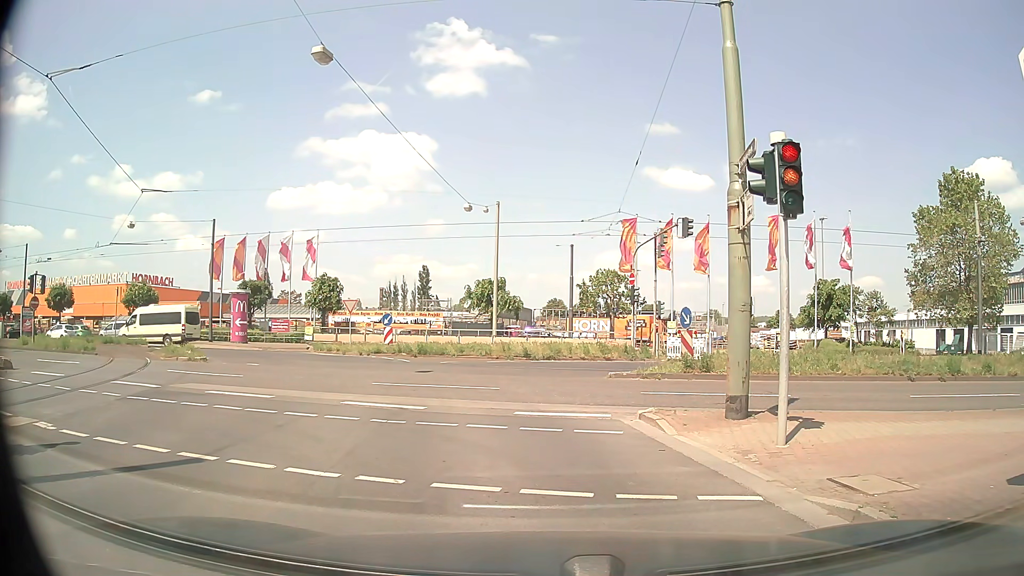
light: Day
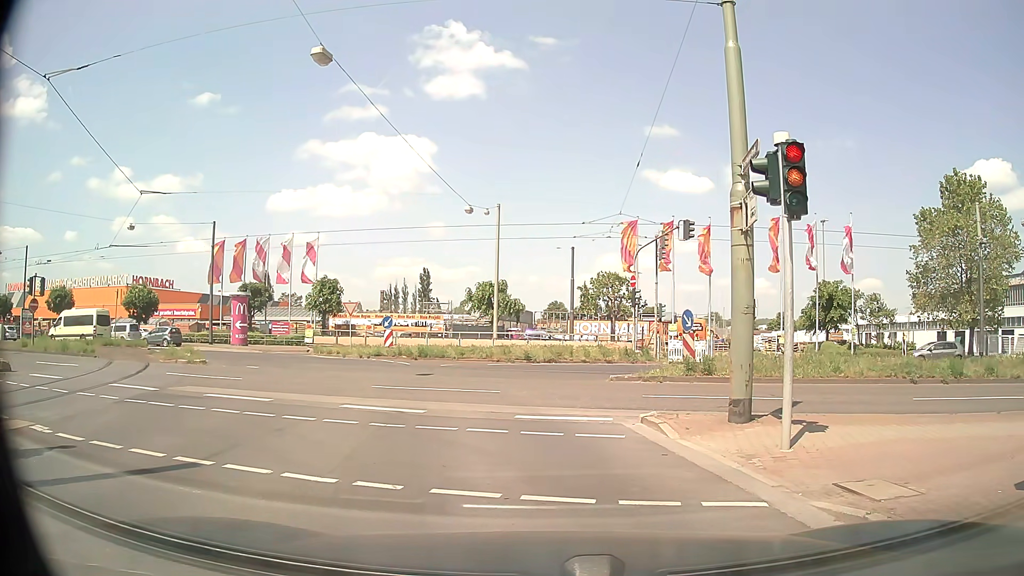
(0.0, +0.1) m; 0°
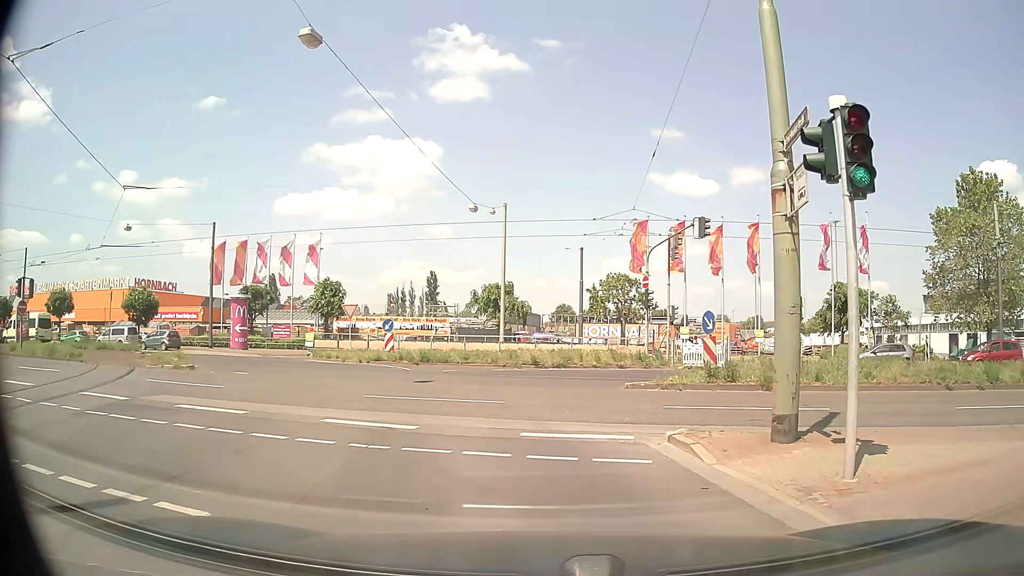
(0.0, +1.7) m; +1°
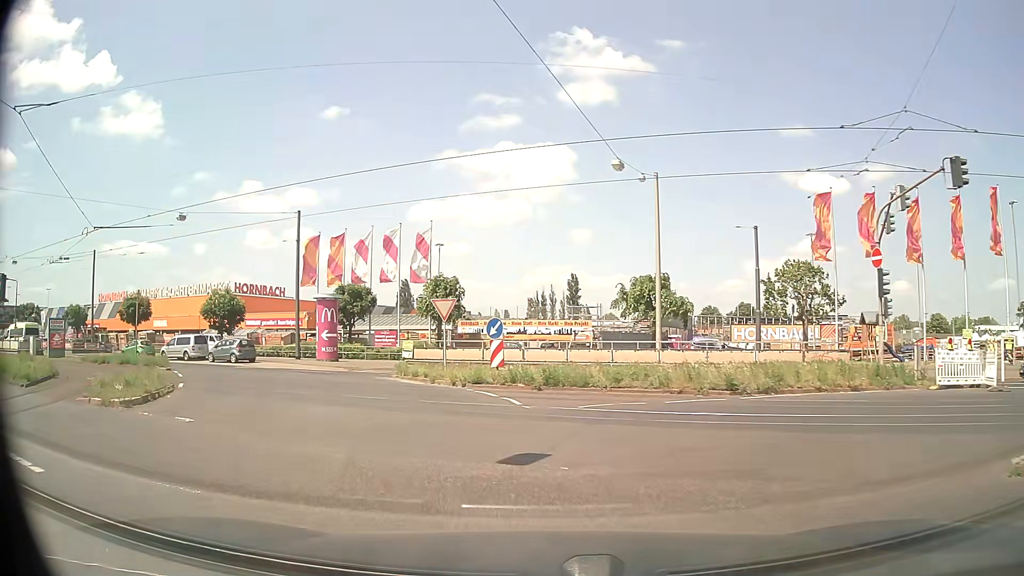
(-1.1, +10.8) m; -13°
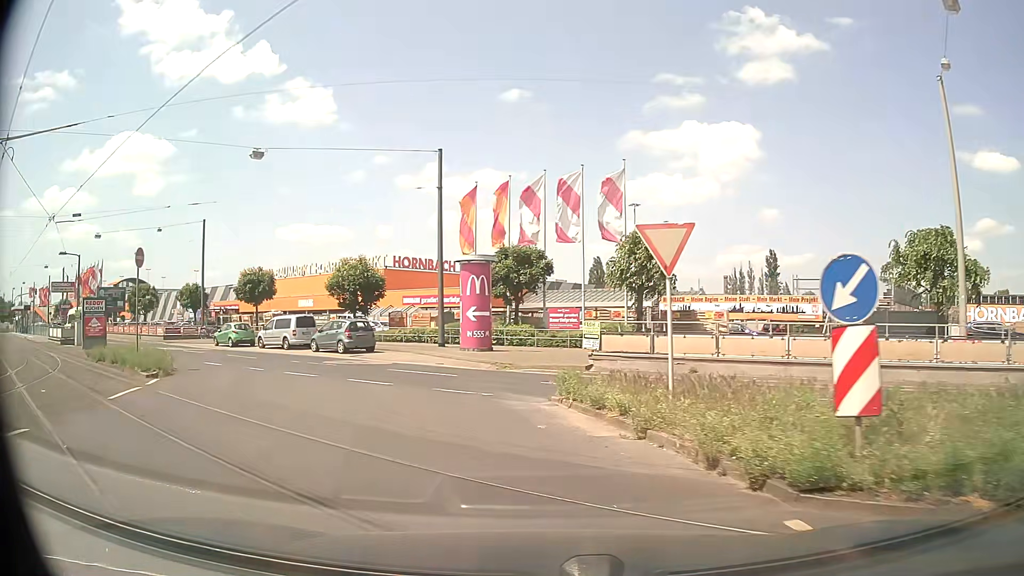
(-1.8, +13.3) m; -15°
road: secondary_link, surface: asphalt
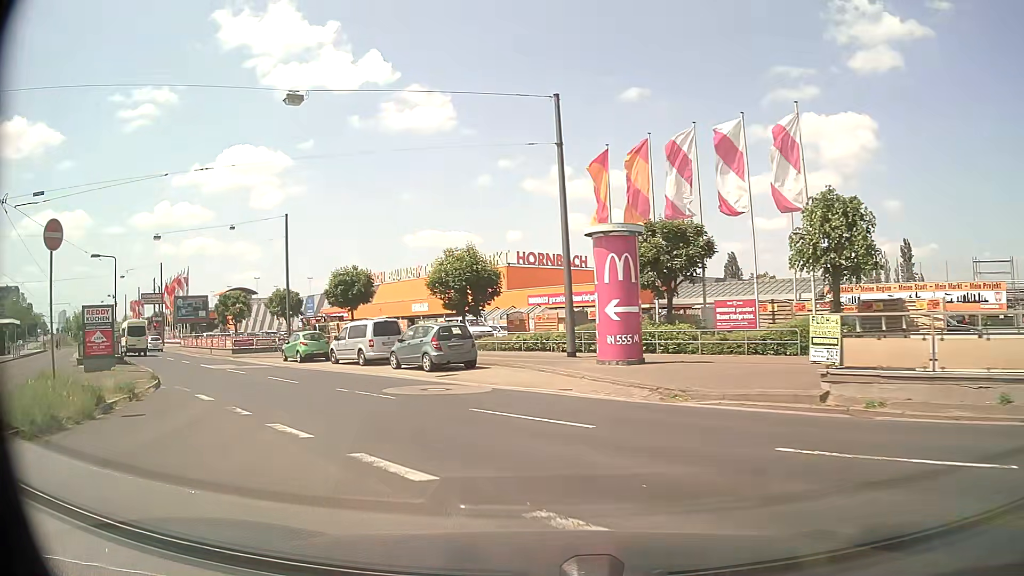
(-1.0, +9.2) m; -12°
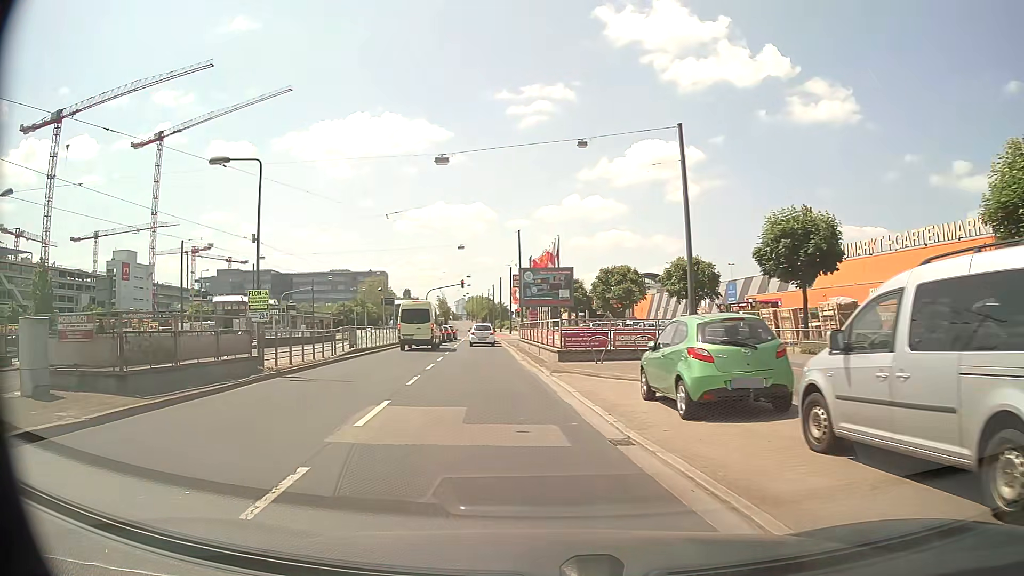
(-7.0, +22.0) m; -37°
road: primary
